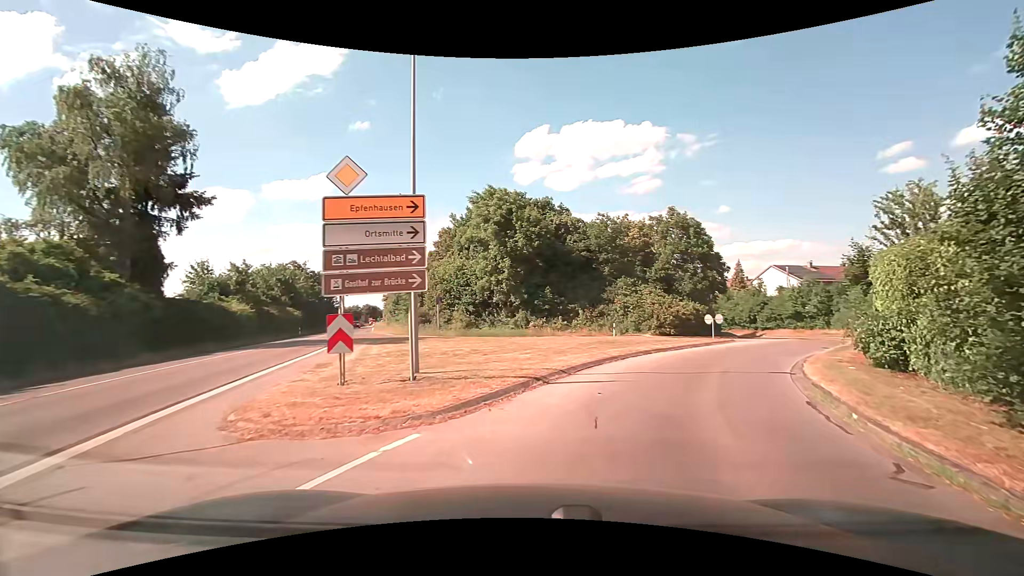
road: secondary_link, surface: asphalt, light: Day
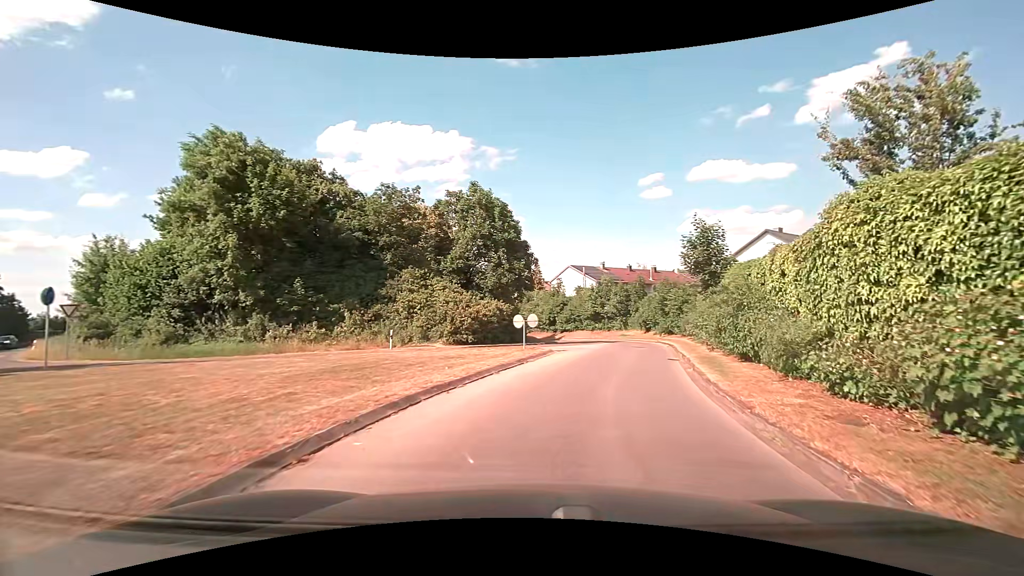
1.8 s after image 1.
(+2.4, +11.2) m; +22°
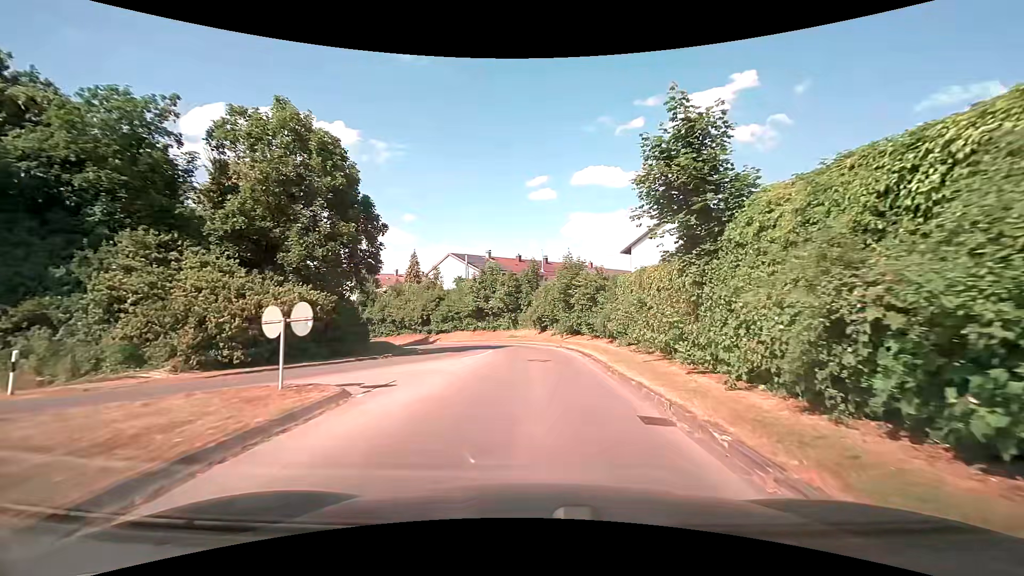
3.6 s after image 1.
(+1.7, +12.7) m; +13°
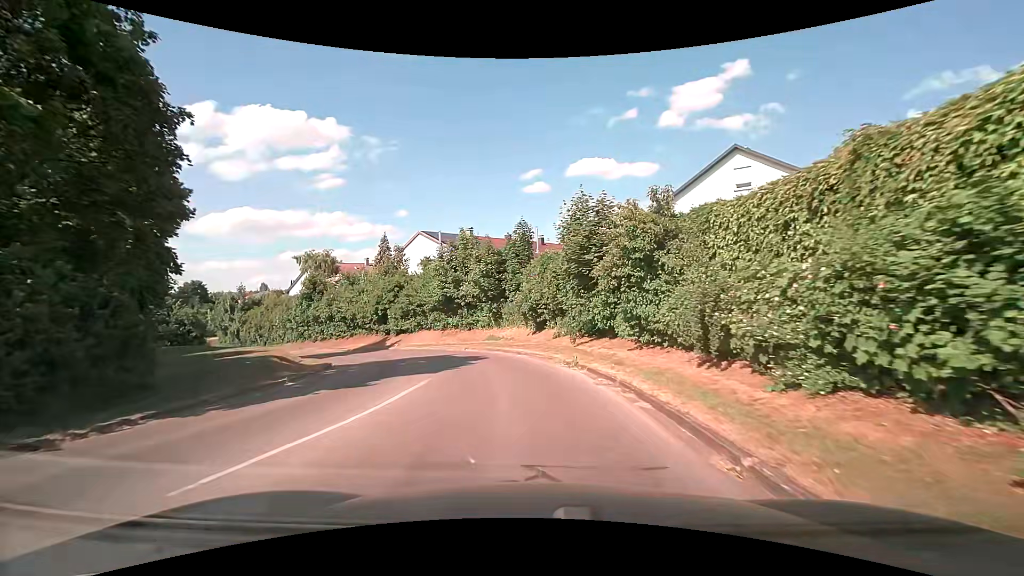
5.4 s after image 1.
(+0.4, +13.9) m; +1°
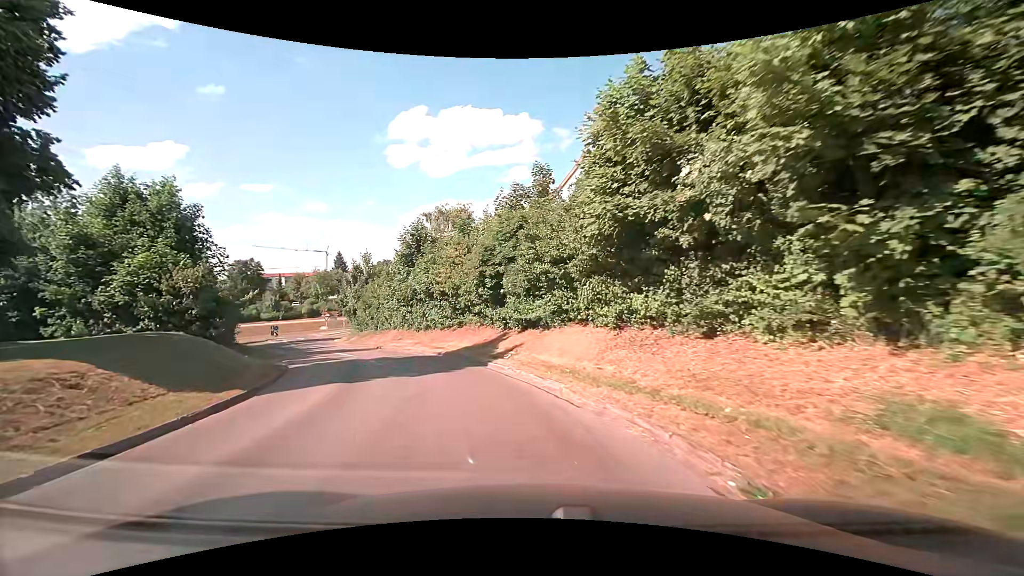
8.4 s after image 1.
(-3.0, +22.2) m; -20°
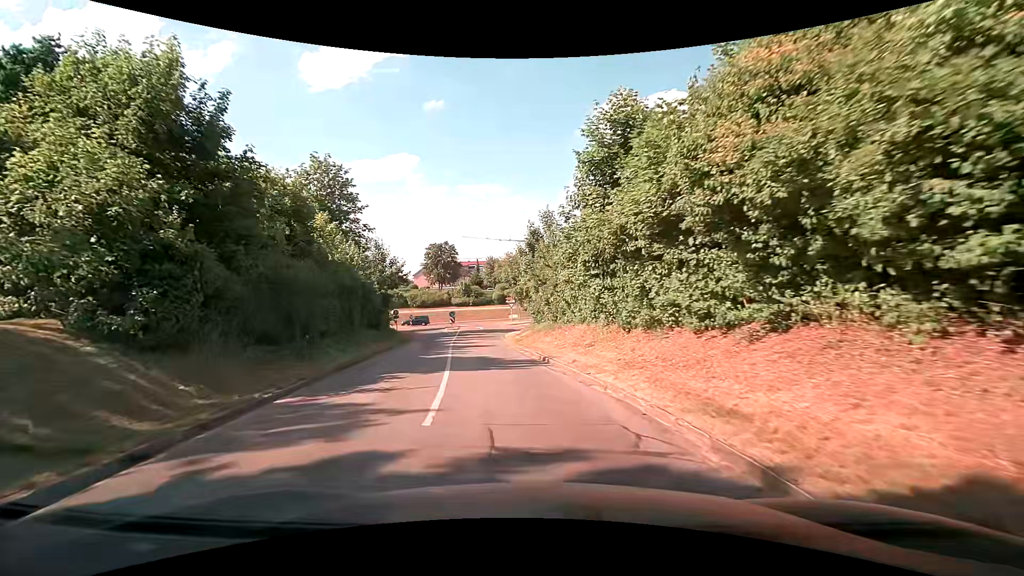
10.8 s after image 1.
(-3.7, +17.2) m; -24°
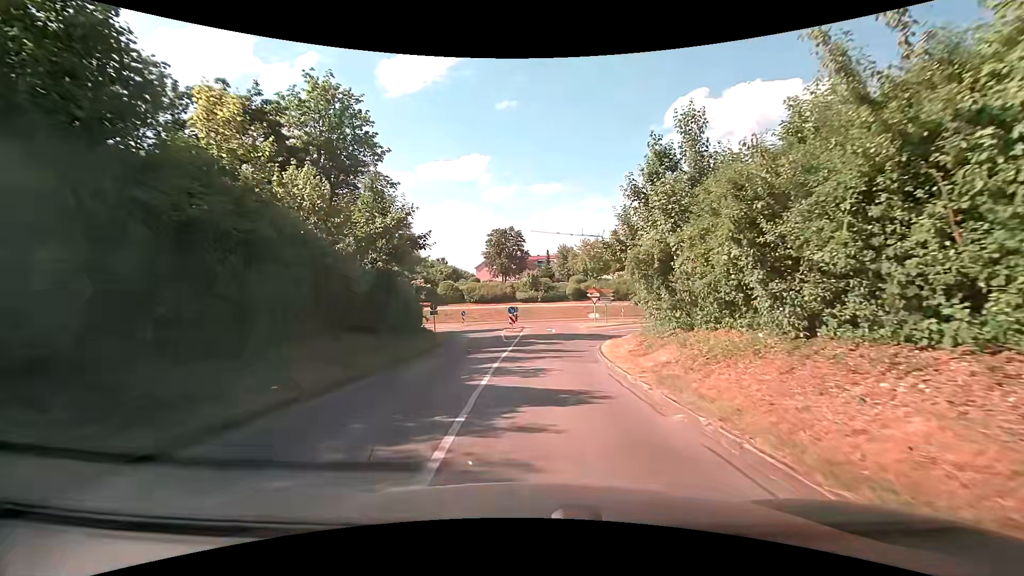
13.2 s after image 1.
(-1.7, +16.7) m; -8°
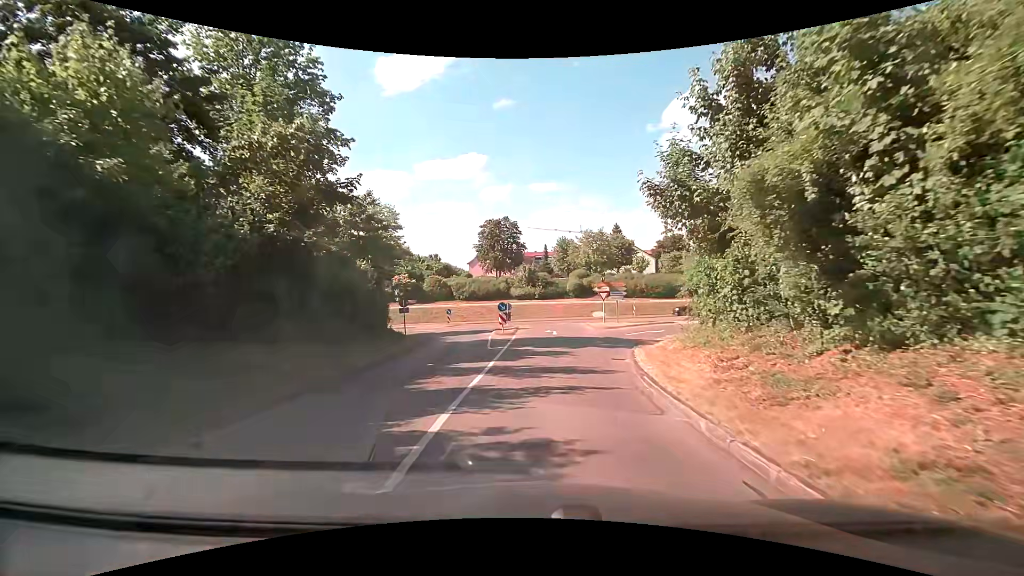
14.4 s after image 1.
(+0.1, +8.0) m; +1°
(0, +10) (+1, +20) (+4, +29) (+10, +37) (+19, +42) (+29, +42) (+39, +41) (+49, +40) (+59, +39) (+69, +38) m
